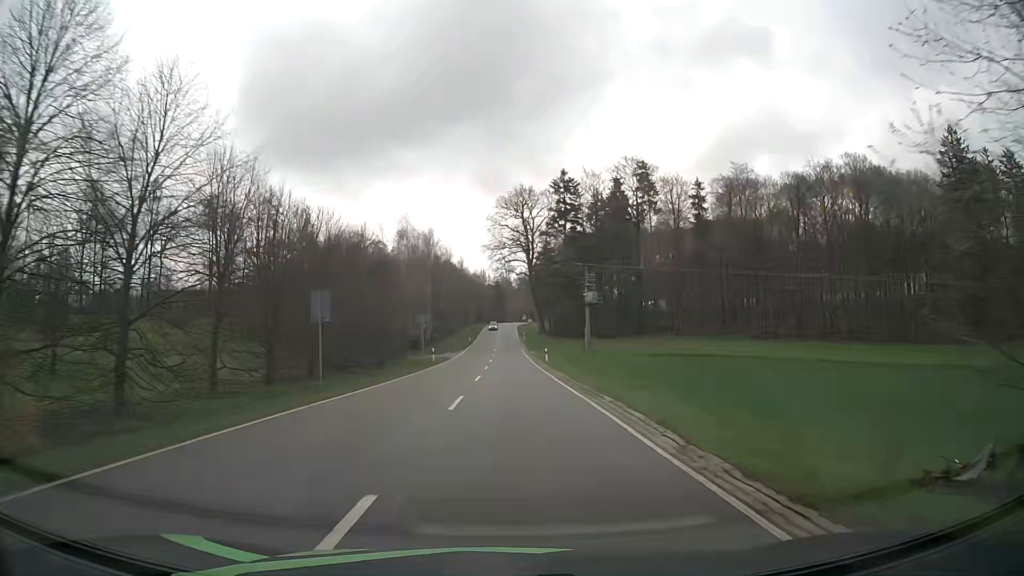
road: tertiary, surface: asphalt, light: Day
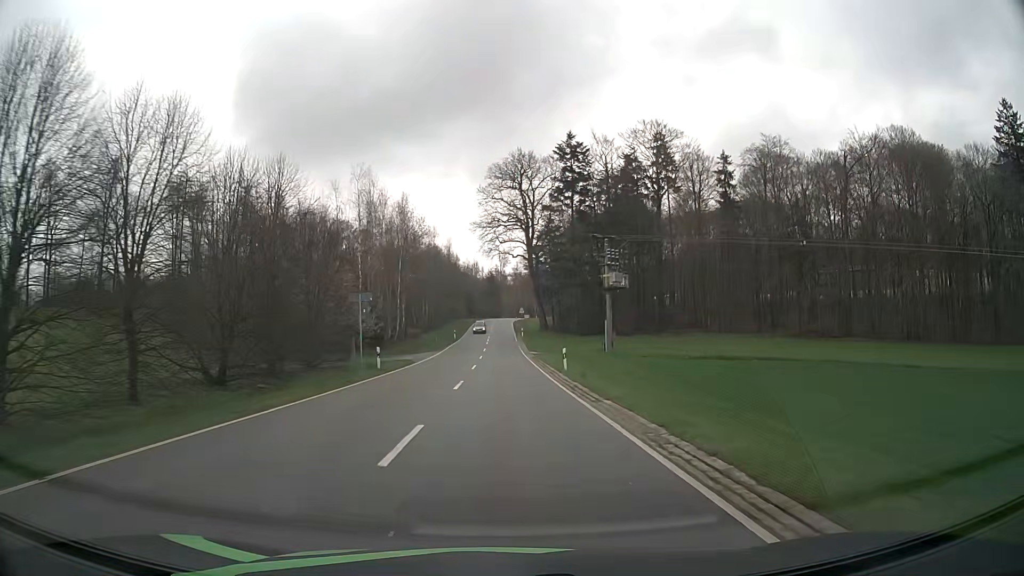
(0.0, +19.1) m; 0°
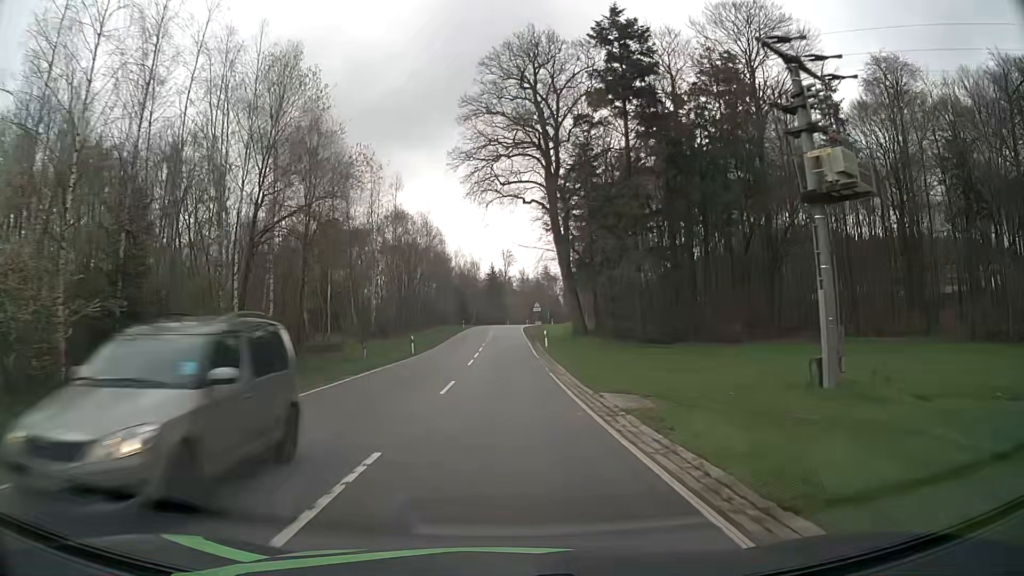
(-0.1, +39.2) m; 0°
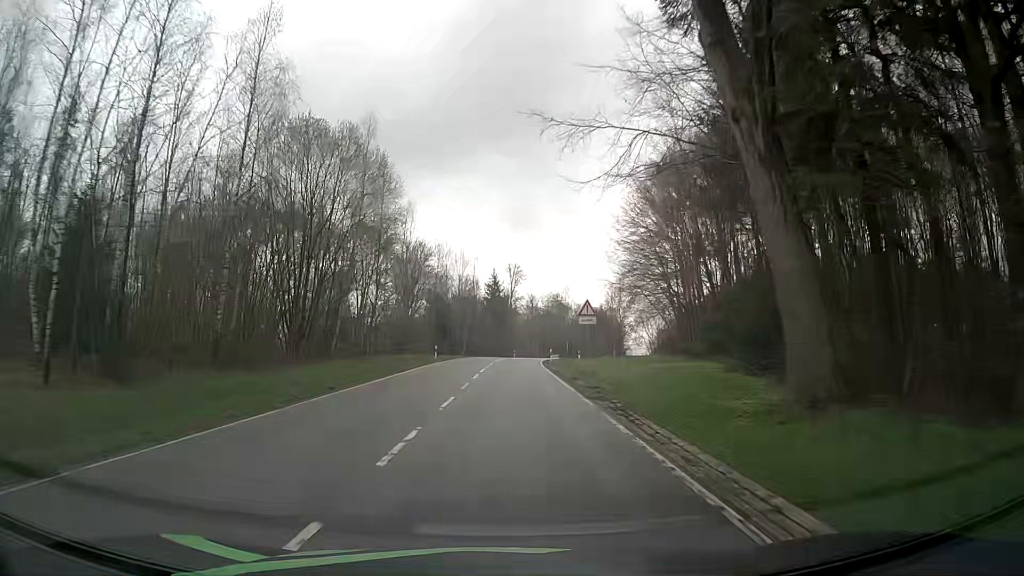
(-0.3, +39.2) m; -1°
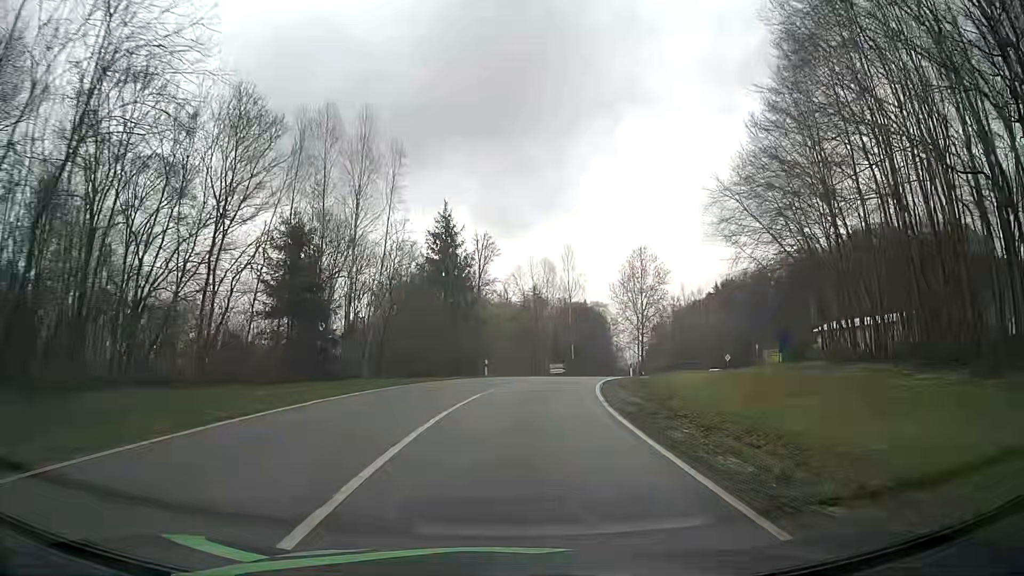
(+0.6, +46.6) m; +3°
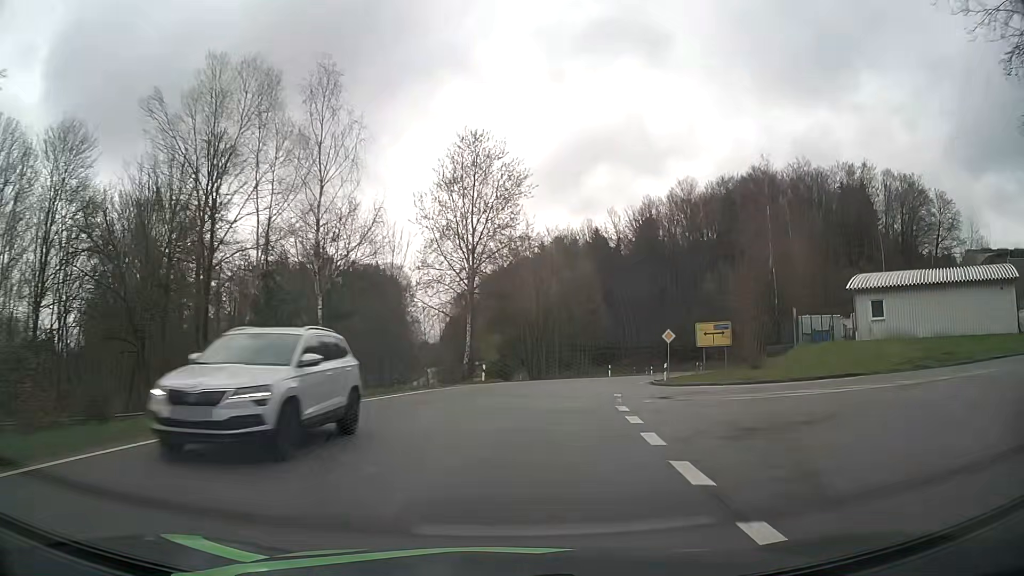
(+5.7, +43.4) m; +17°
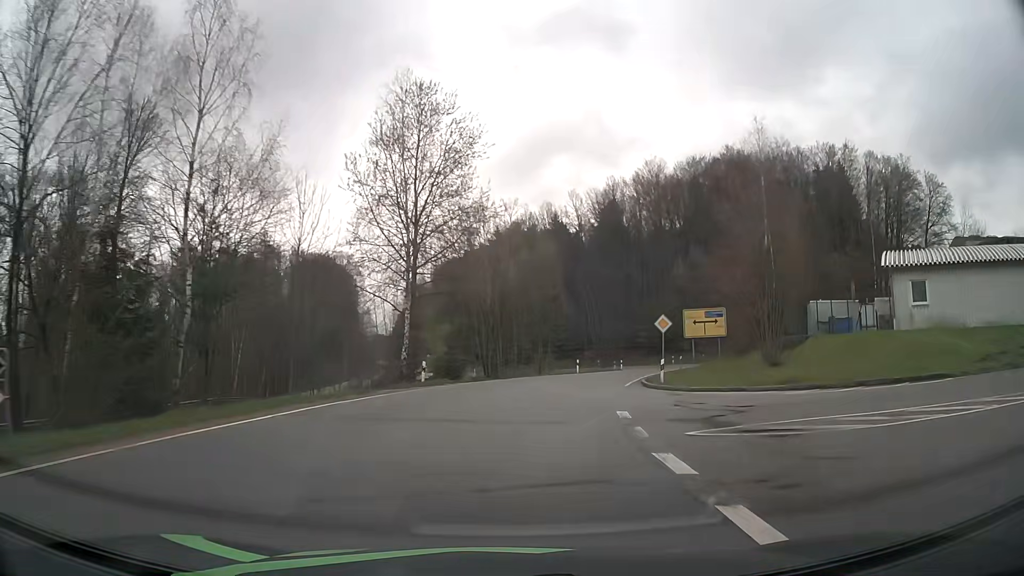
(+0.3, +8.7) m; +4°
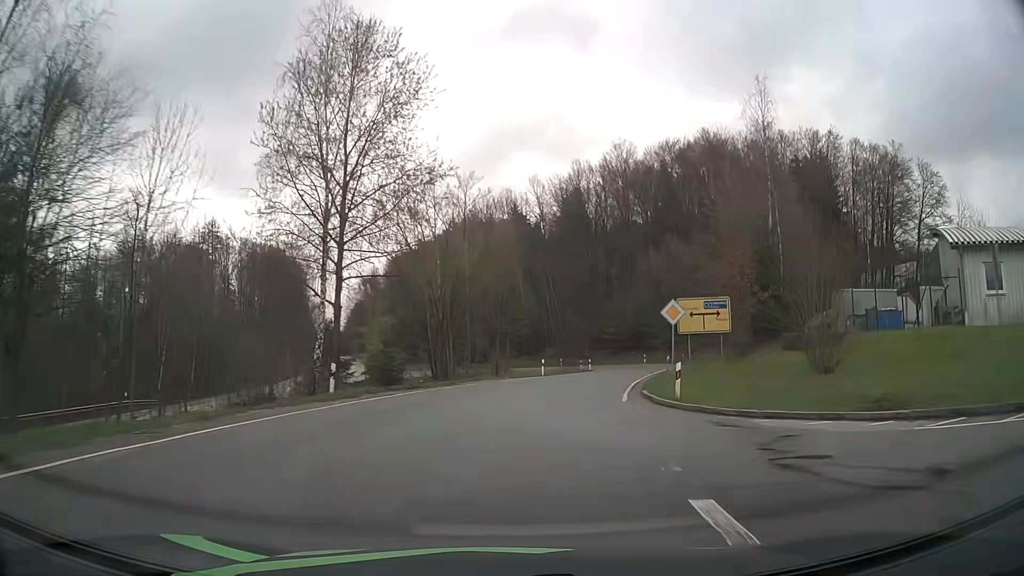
(+0.3, +8.7) m; +3°
(0, +10) (+2, +20) (+4, +30) (+7, +39) (+10, +49) (+13, +58) (+15, +68) (+14, +78) (+8, +86) (0, +92) m
